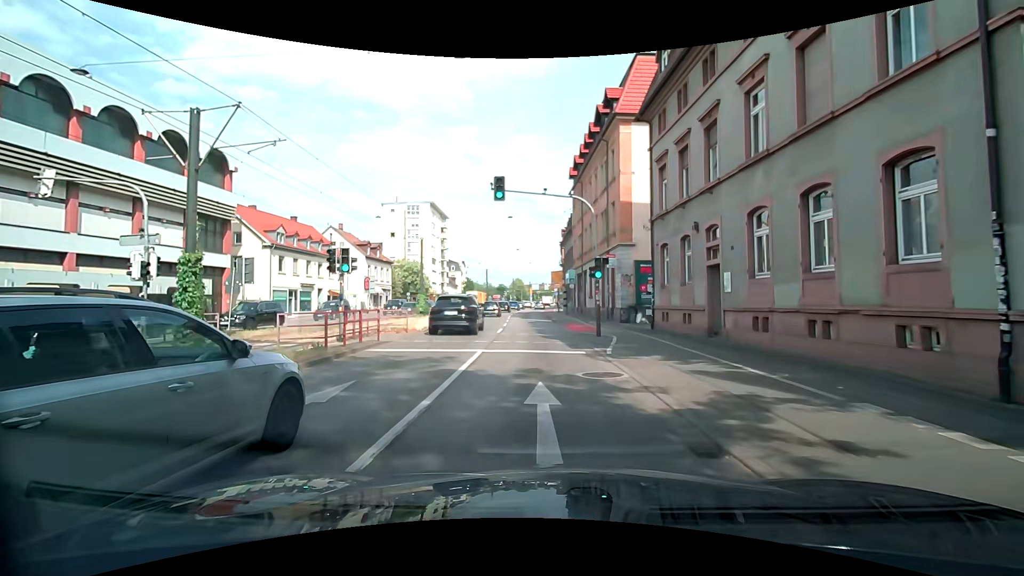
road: primary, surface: asphalt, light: Day
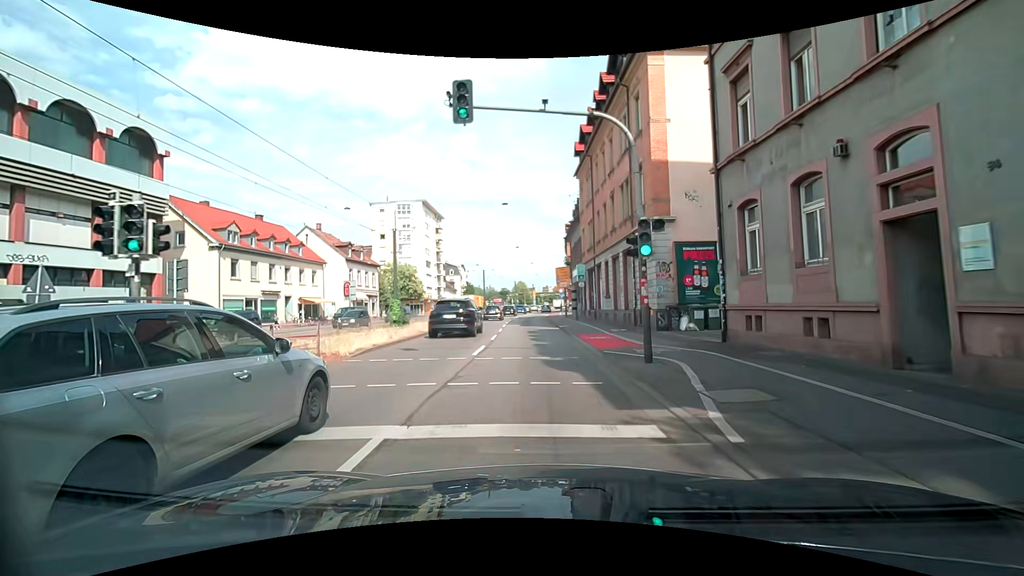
(0.0, +8.7) m; 0°
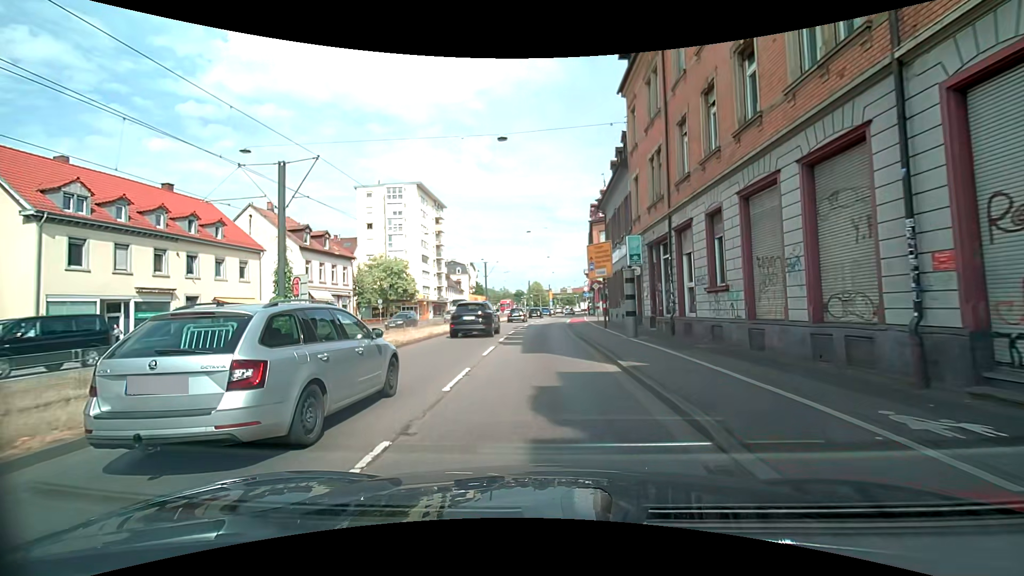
(-0.3, +17.3) m; -2°
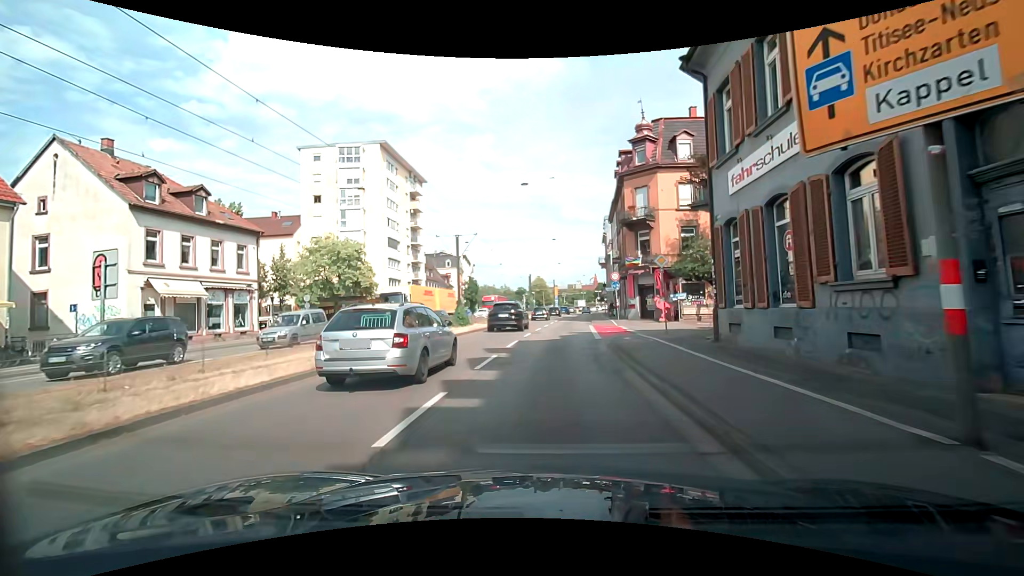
(-0.3, +21.4) m; -1°
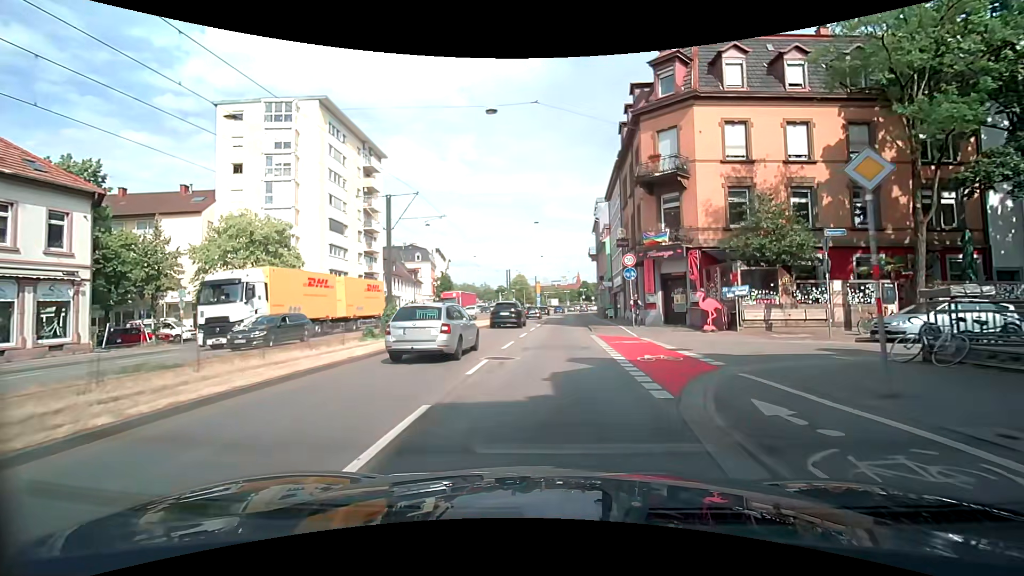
(+0.2, +13.1) m; +2°
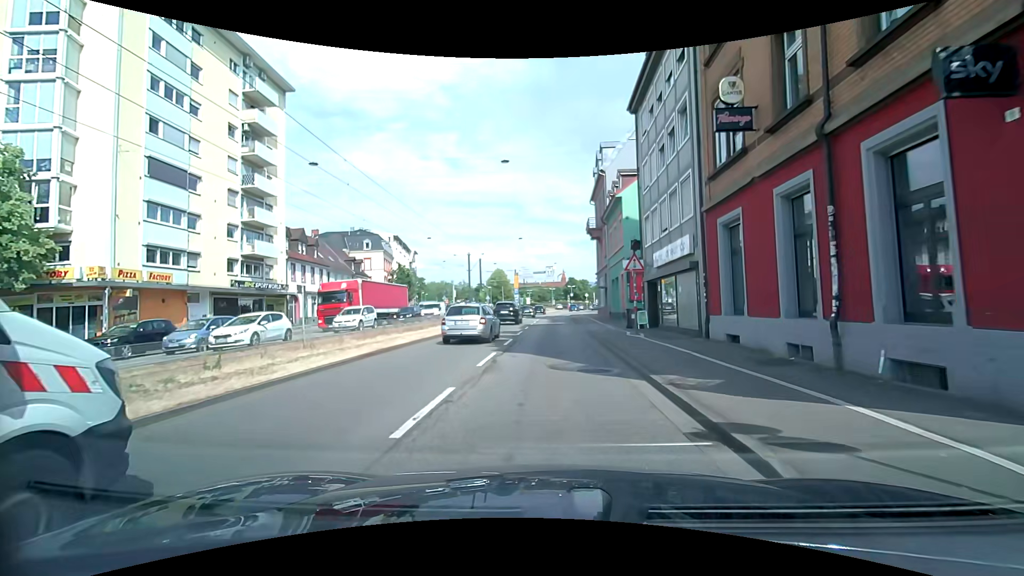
(+0.6, +22.6) m; +2°
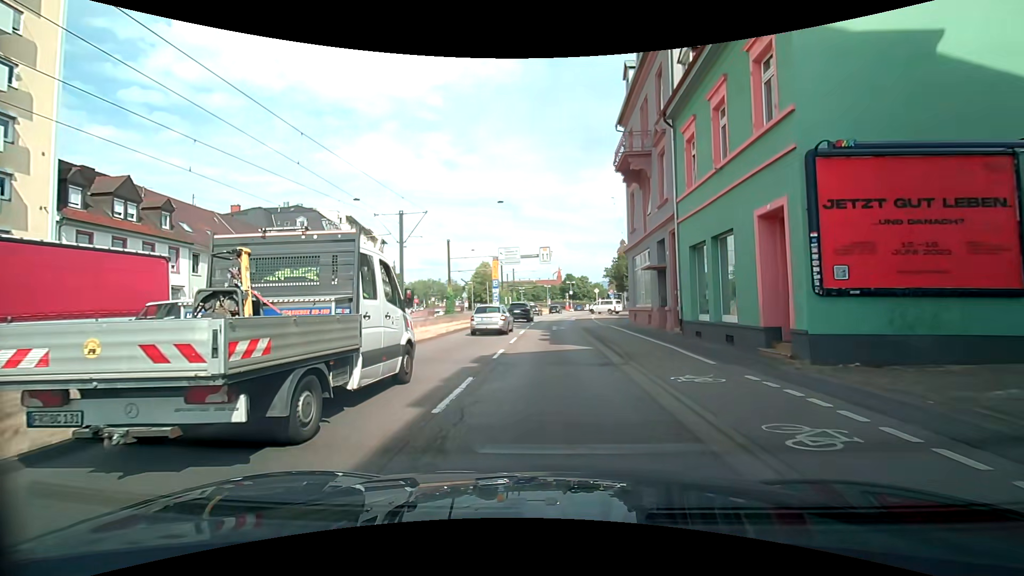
(+0.1, +22.7) m; +1°
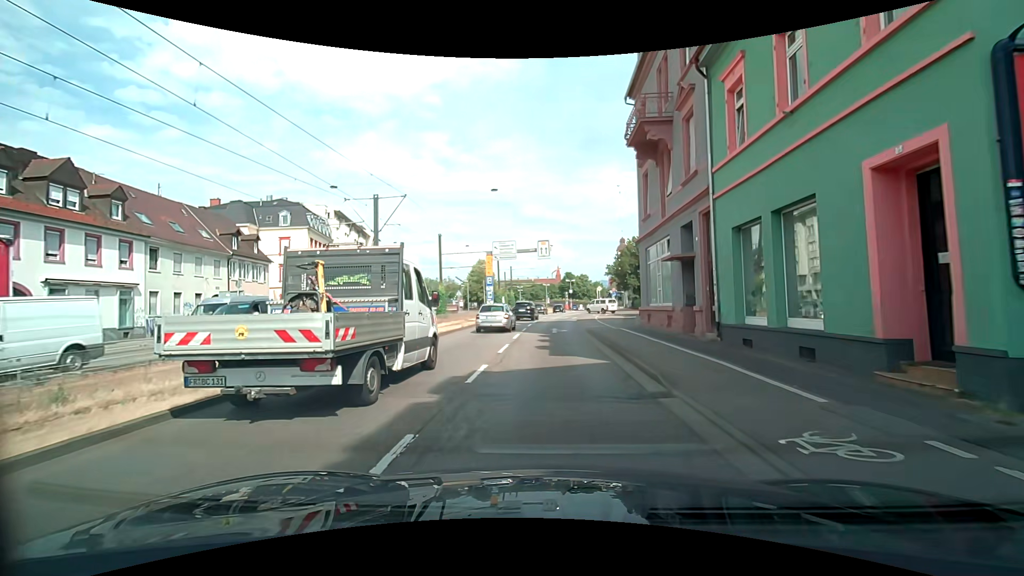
(0.0, +4.1) m; 0°
(0, +10) (0, +20) (+1, +30) (+1, +40) (+2, +50) (+4, +60) (+6, +70) (+8, +79) (+10, +89) (+11, +99) m
